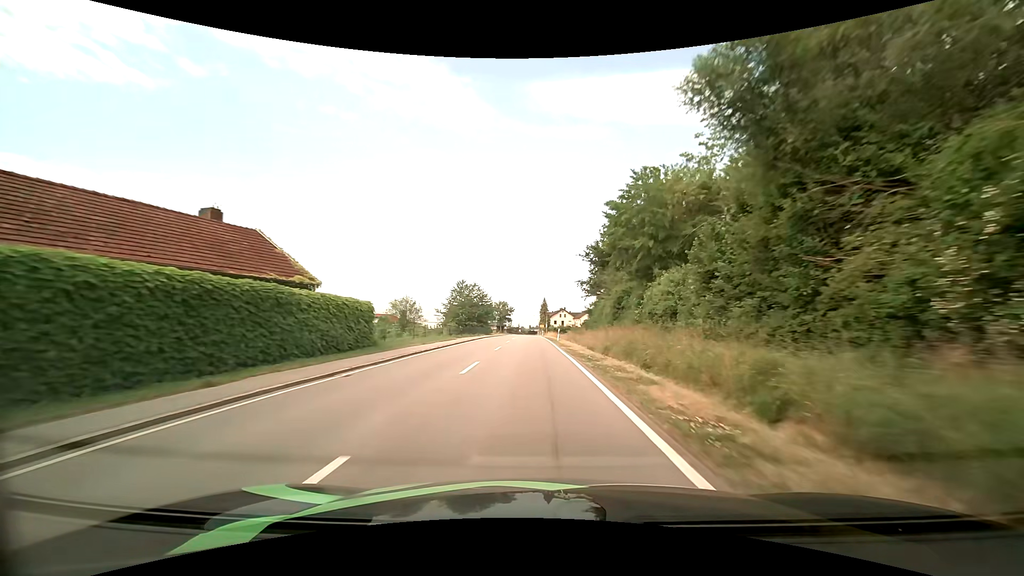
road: tertiary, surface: asphalt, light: Day
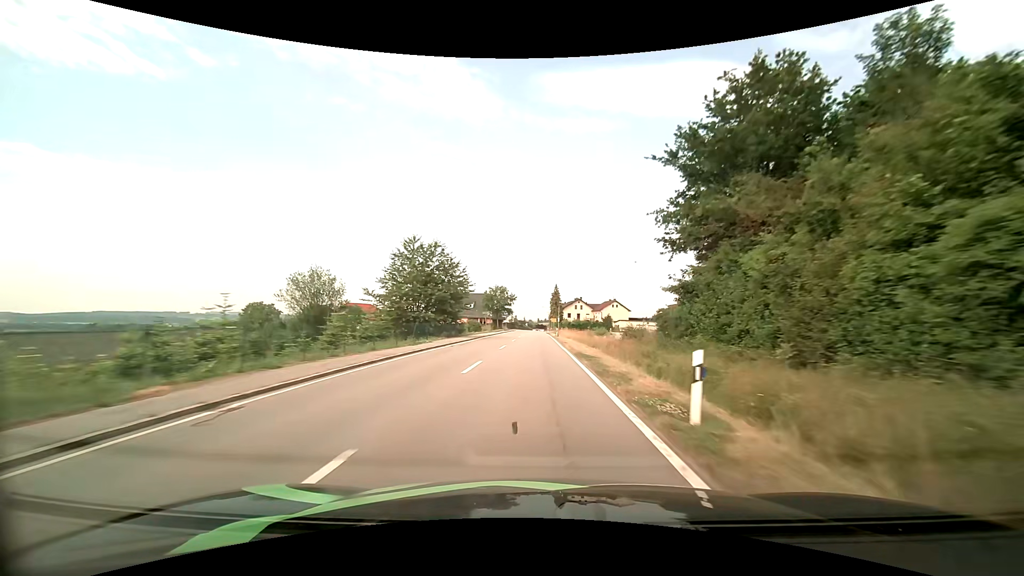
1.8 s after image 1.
(-0.4, +36.0) m; -1°
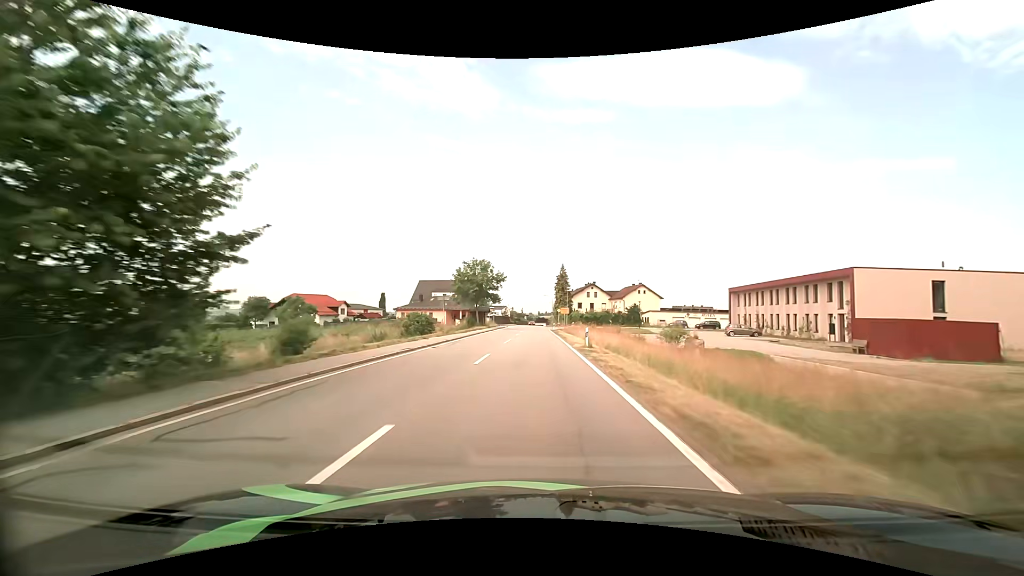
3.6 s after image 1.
(0.0, +34.6) m; 0°
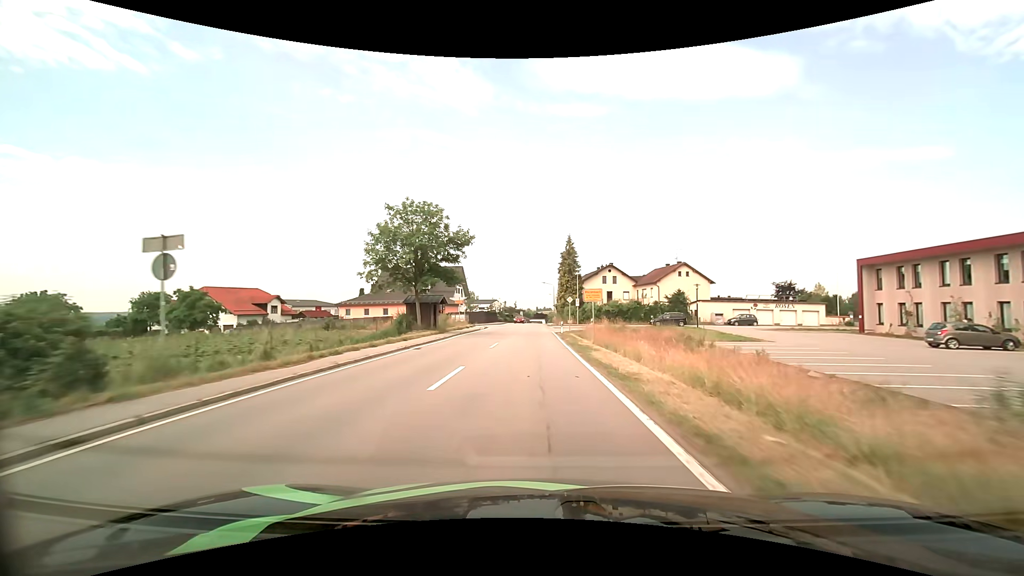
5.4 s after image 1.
(+0.2, +31.0) m; 0°
